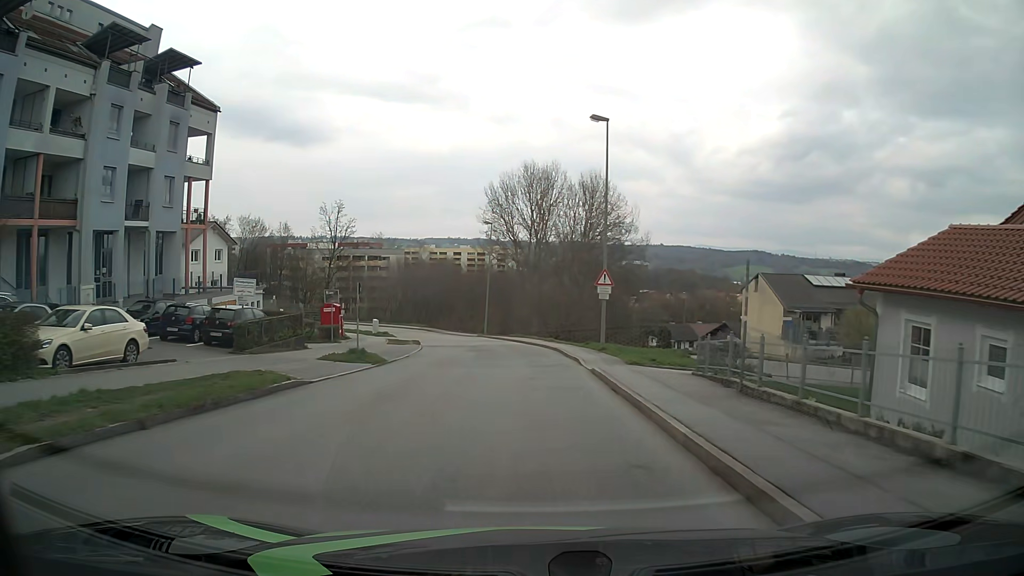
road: residential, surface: asphalt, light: Day
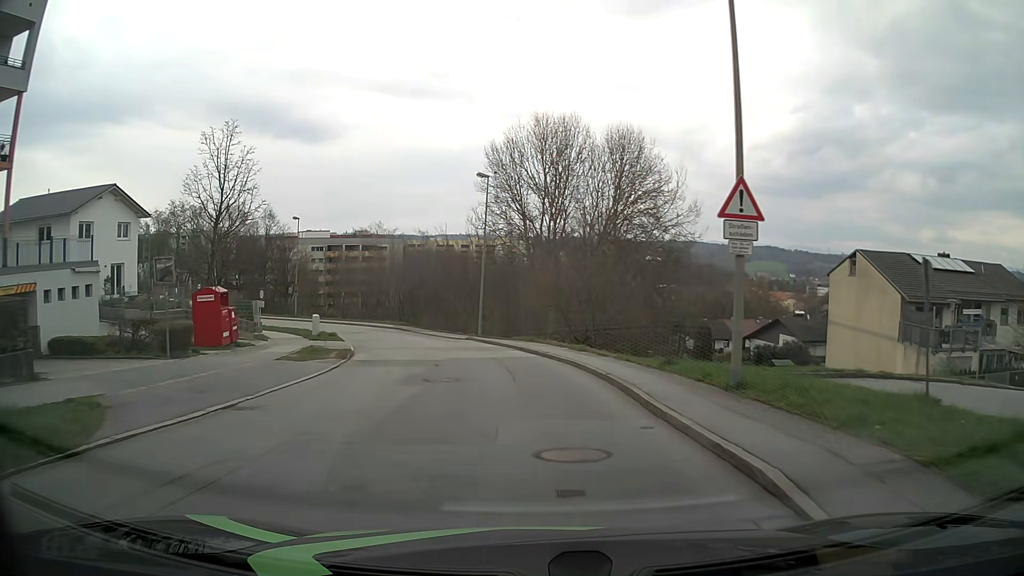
(0.0, +17.8) m; 0°
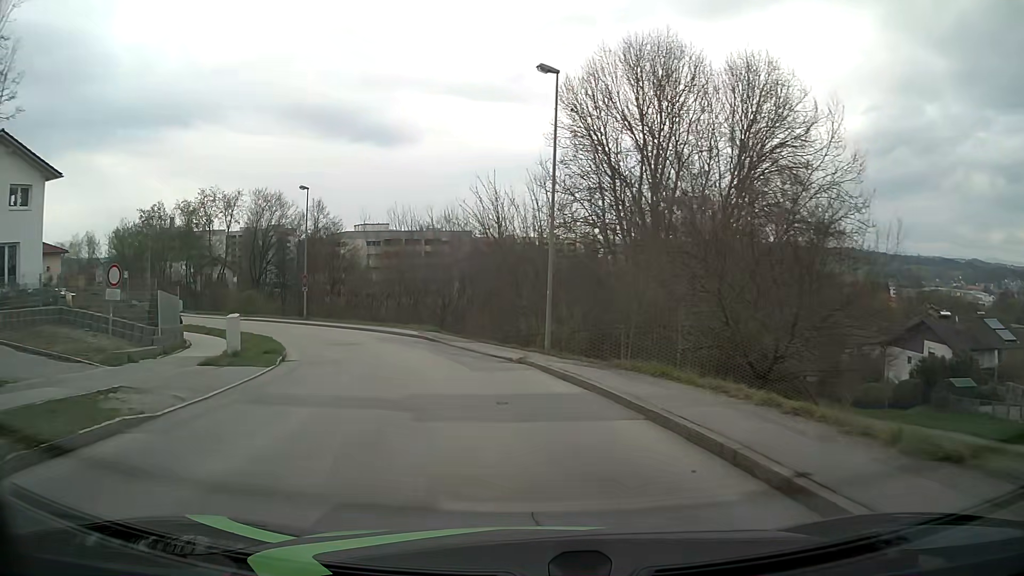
(-0.8, +18.2) m; -7°
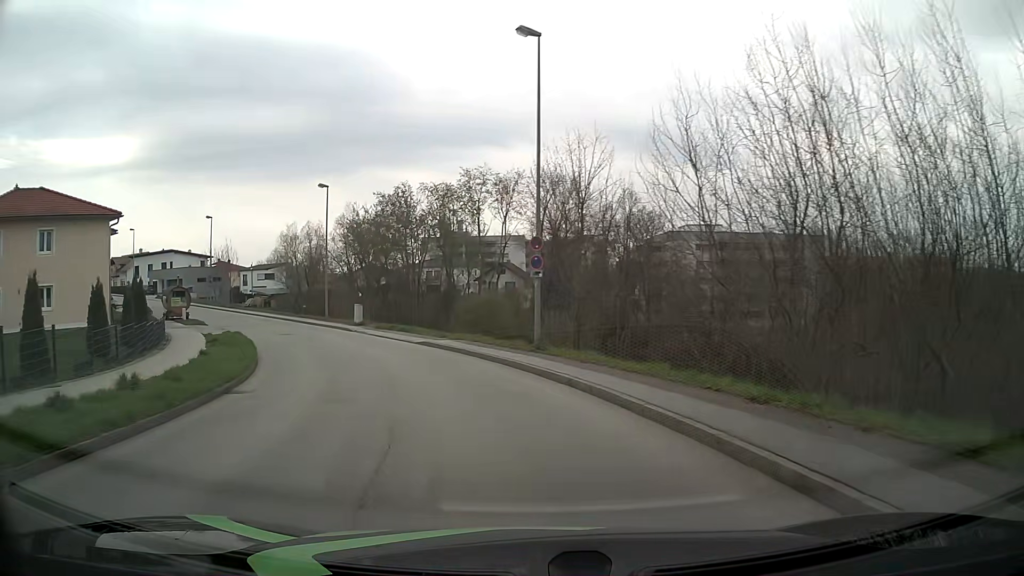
(-7.0, +30.5) m; -29°
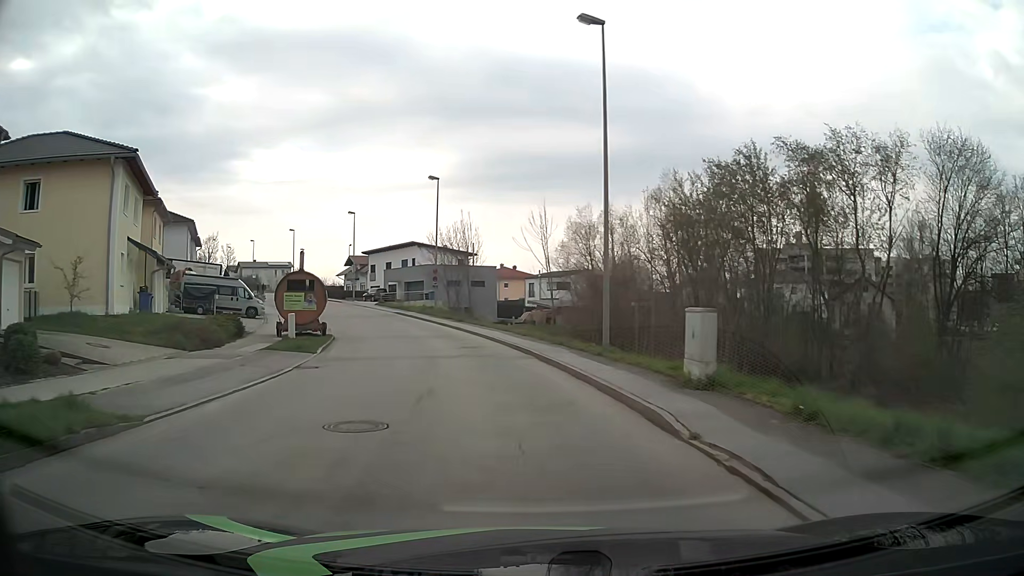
(-7.1, +29.6) m; -27°
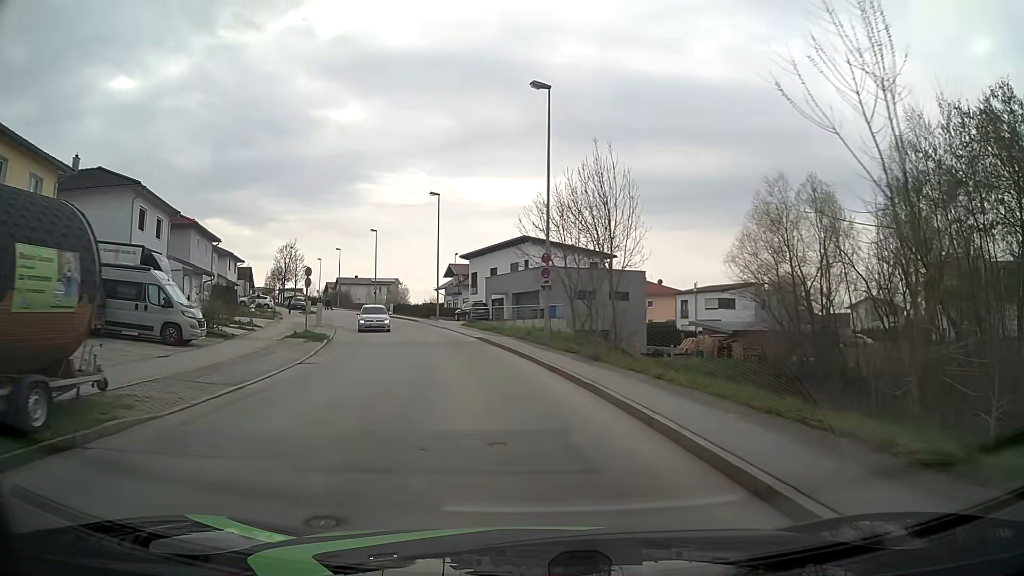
(-2.4, +23.6) m; -11°
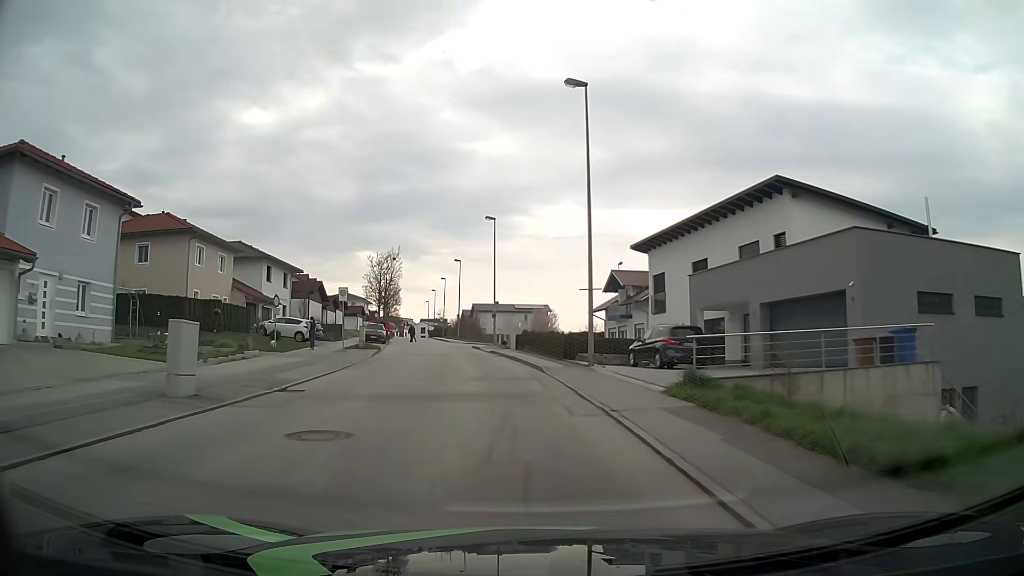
(-3.7, +30.1) m; -13°
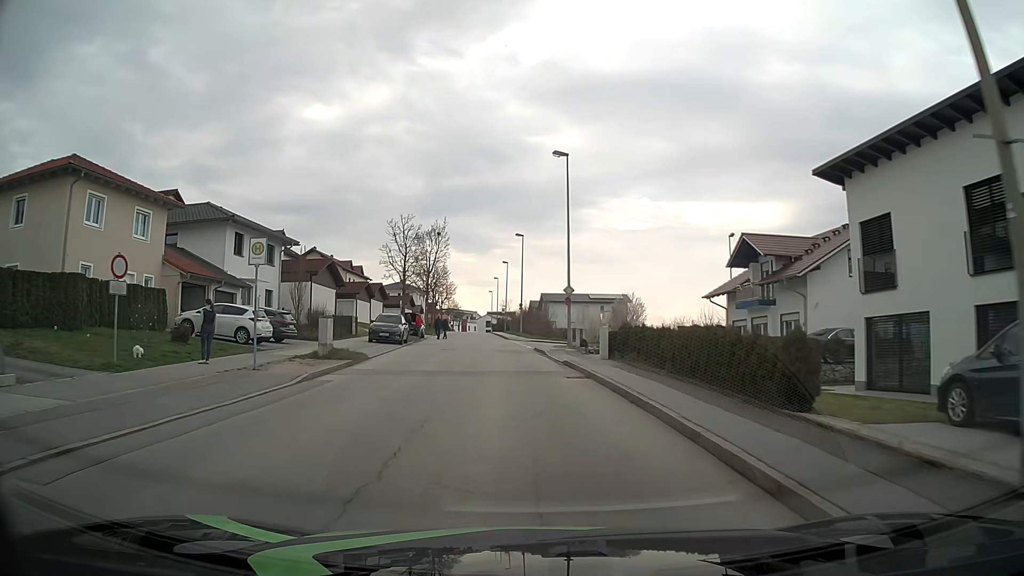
(-1.2, +18.0) m; -7°
